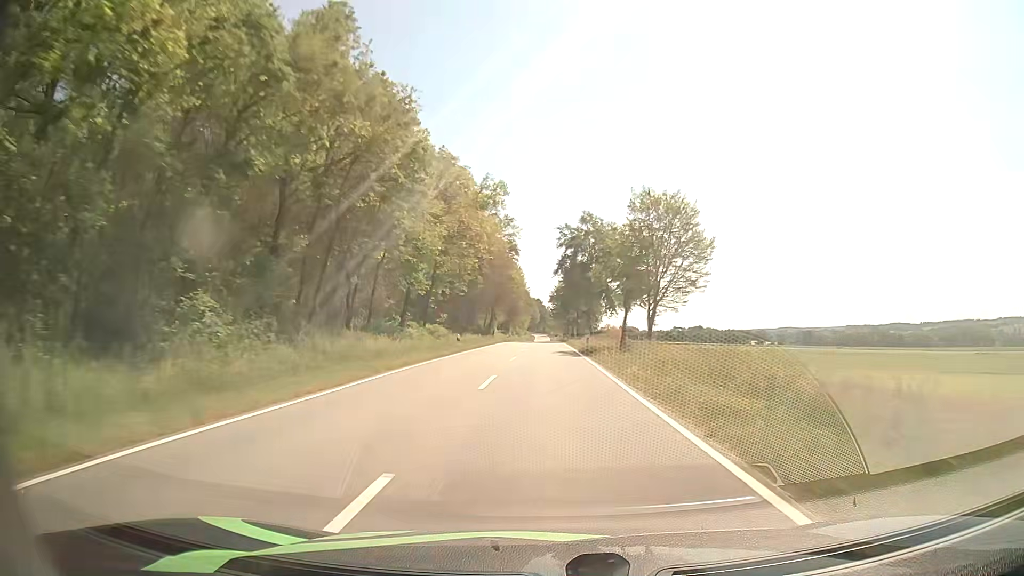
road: tertiary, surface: asphalt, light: Day
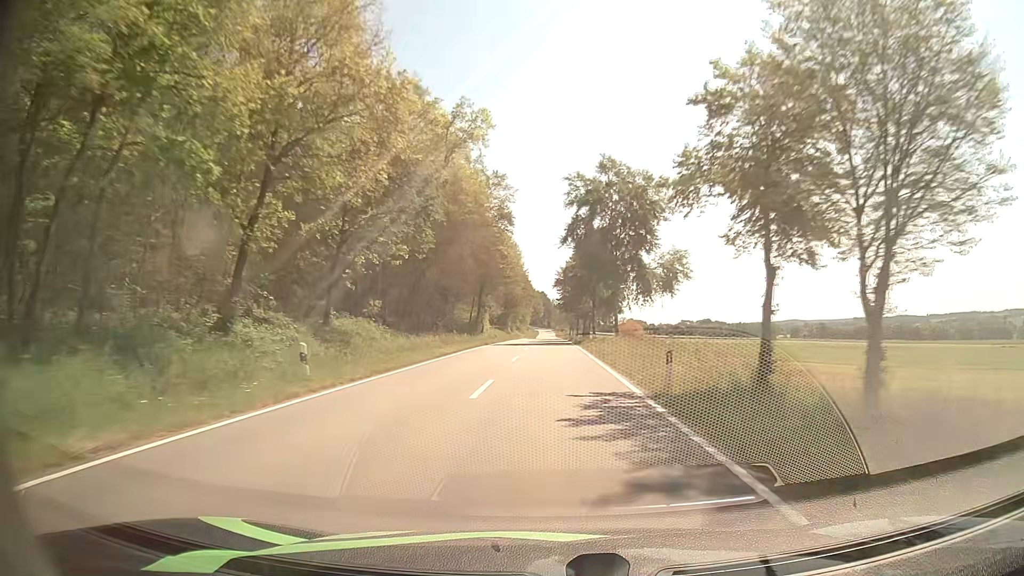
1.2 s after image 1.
(-0.2, +27.0) m; -1°
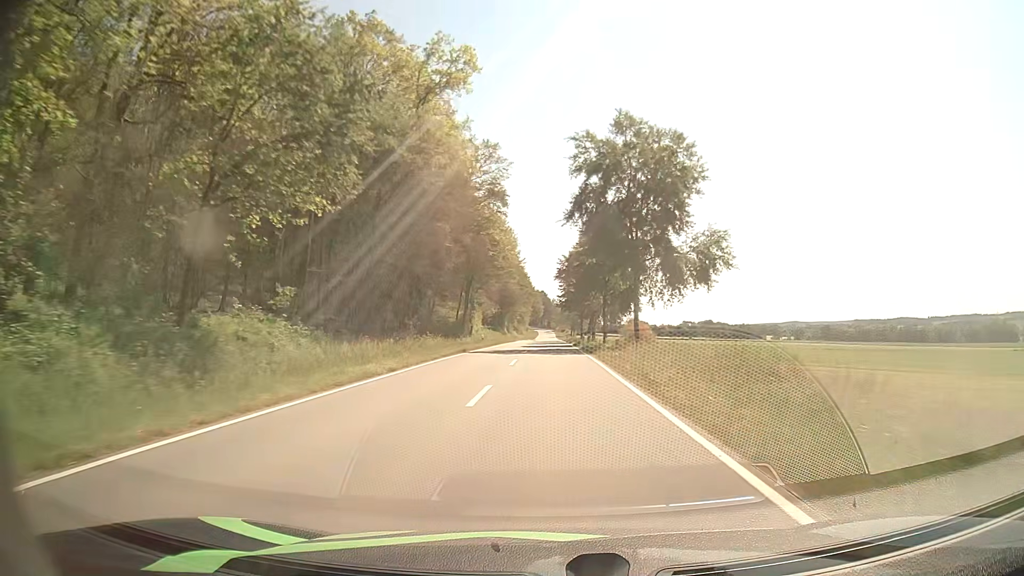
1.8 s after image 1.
(0.0, +13.5) m; 0°
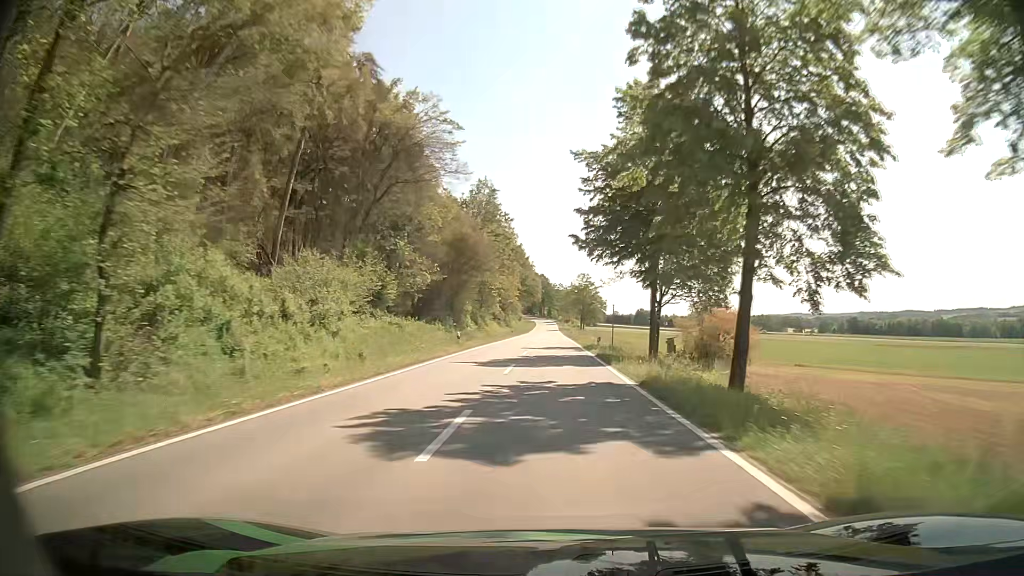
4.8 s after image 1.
(+0.4, +67.0) m; 0°
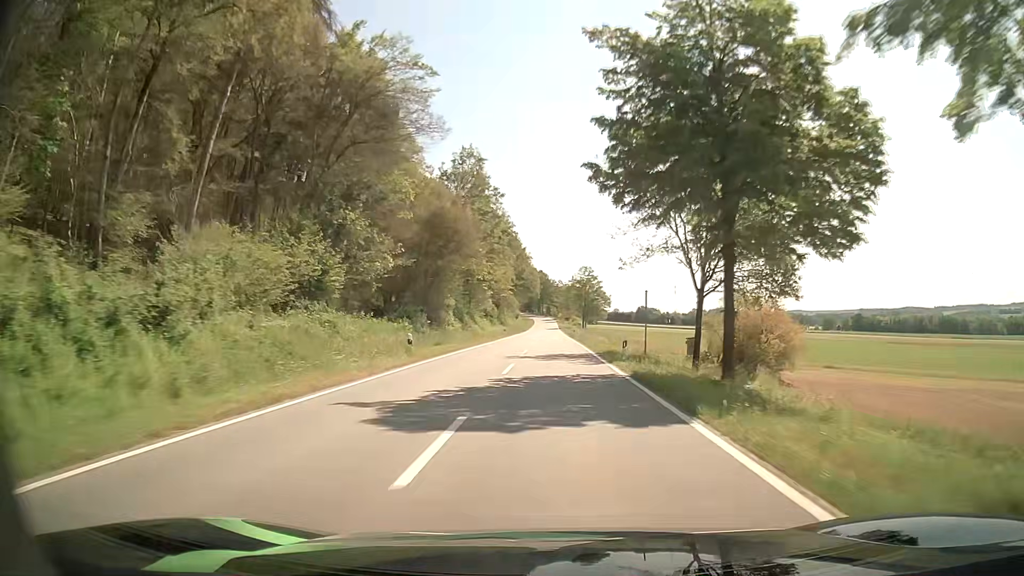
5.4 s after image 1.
(0.0, +13.3) m; 0°
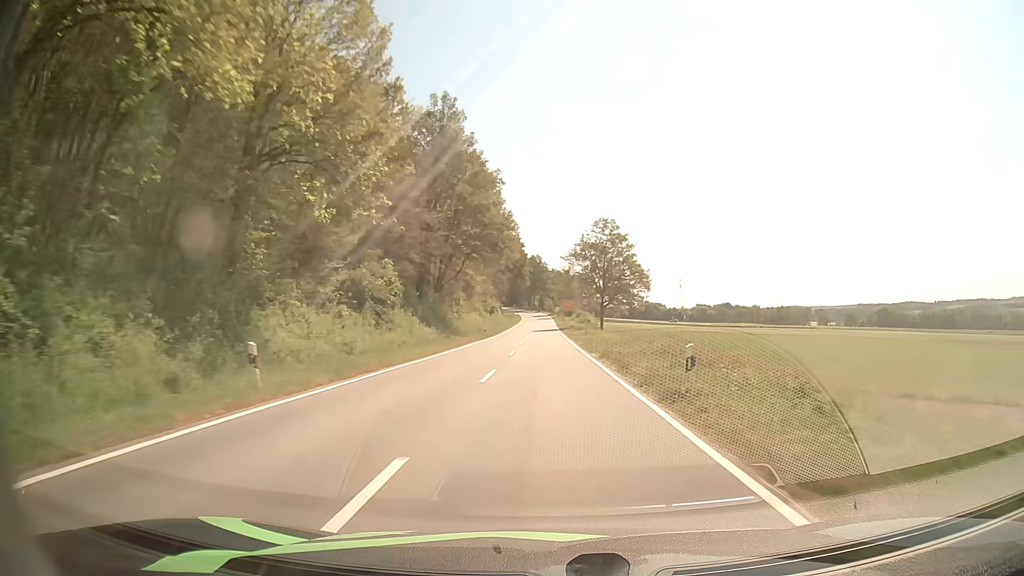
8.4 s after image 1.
(+0.4, +65.0) m; +1°
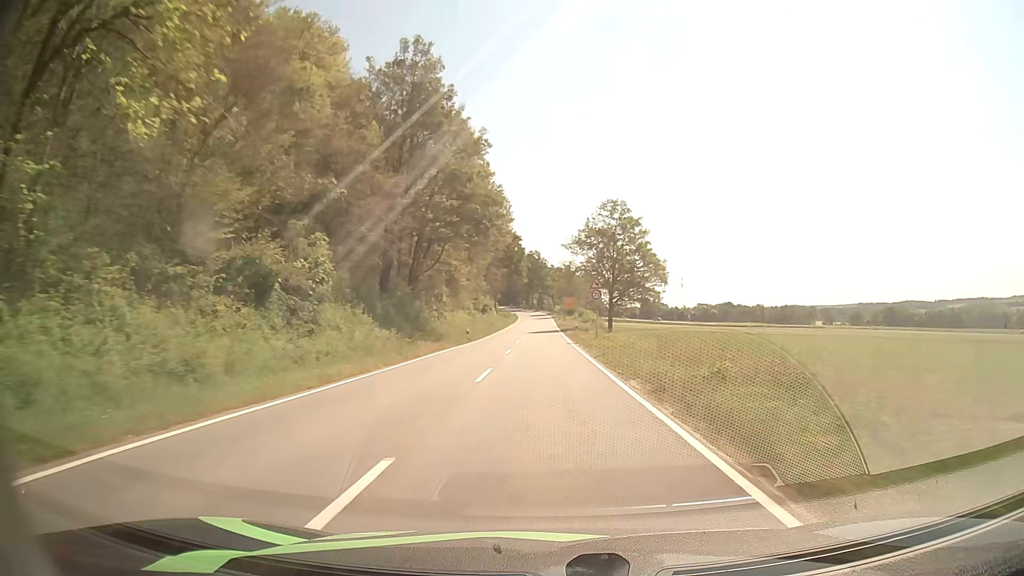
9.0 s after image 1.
(-0.1, +12.7) m; 0°
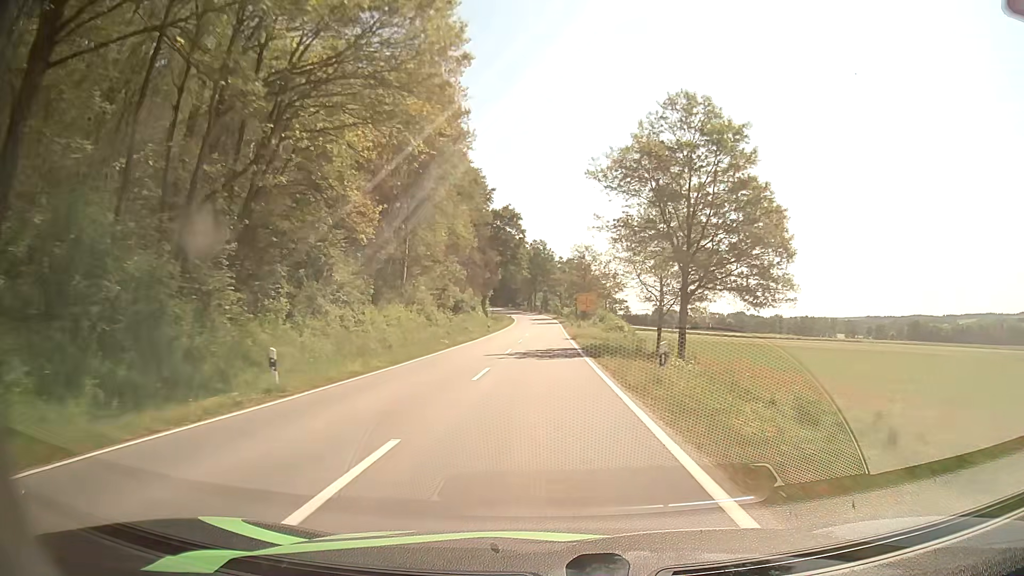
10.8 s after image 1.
(0.0, +35.9) m; 0°
(0, +10) (0, +20) (0, +30) (0, +40) (0, +50) (0, +60) (0, +70) (0, +80) (0, +90) (0, +100) m
